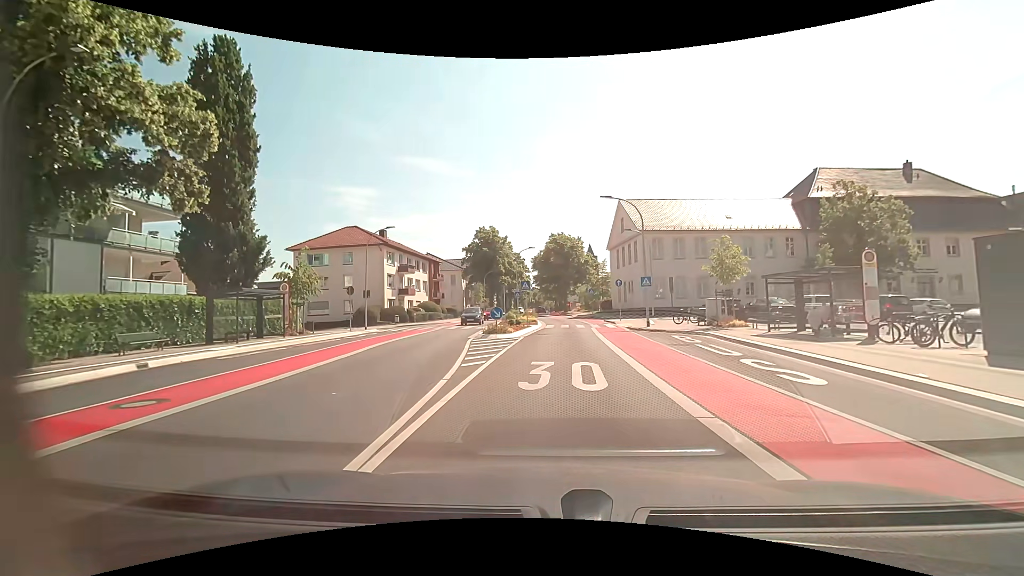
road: unclassified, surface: asphalt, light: Day
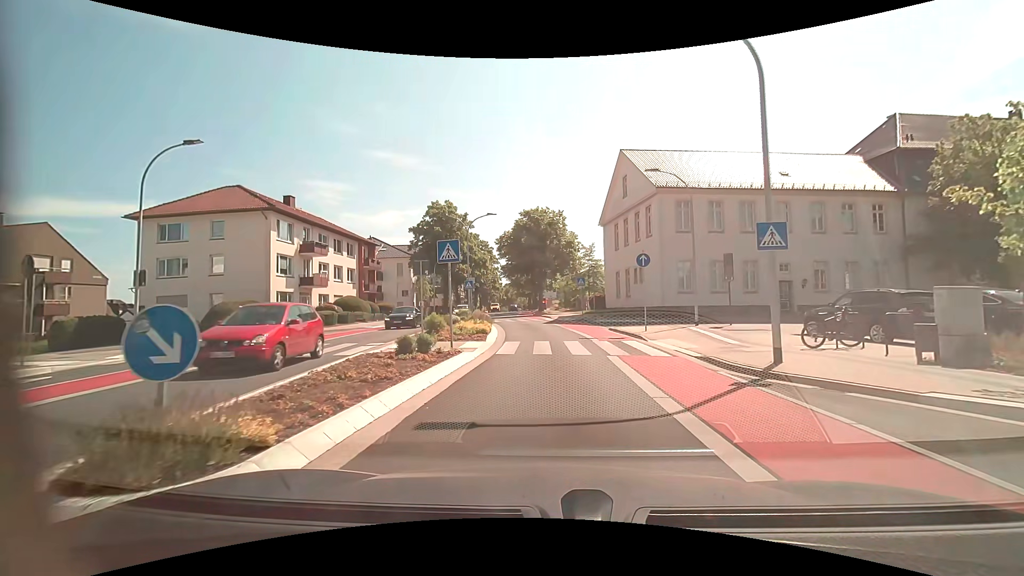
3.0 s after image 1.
(+0.4, +18.6) m; +2°
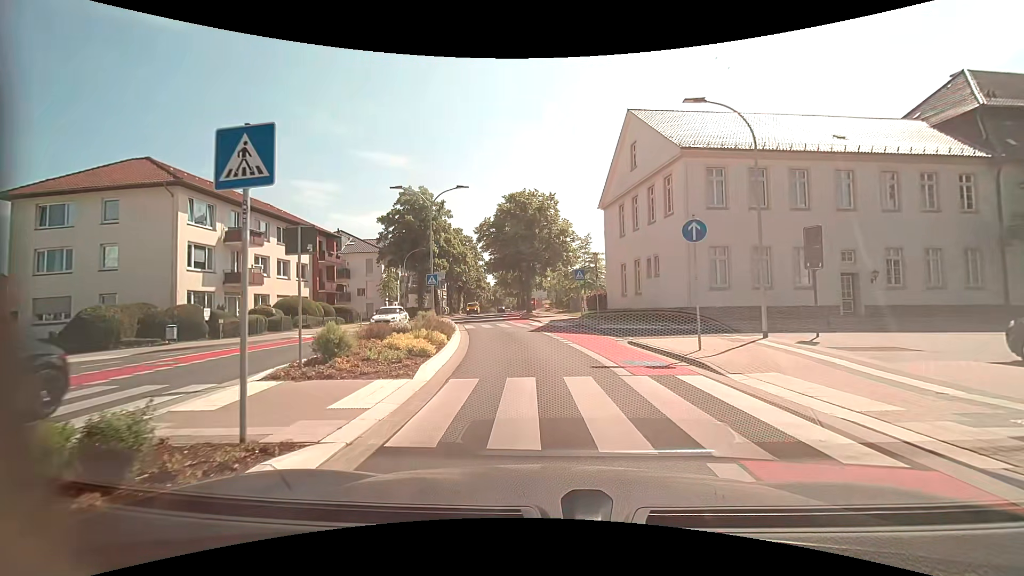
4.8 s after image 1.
(+0.2, +8.4) m; +2°
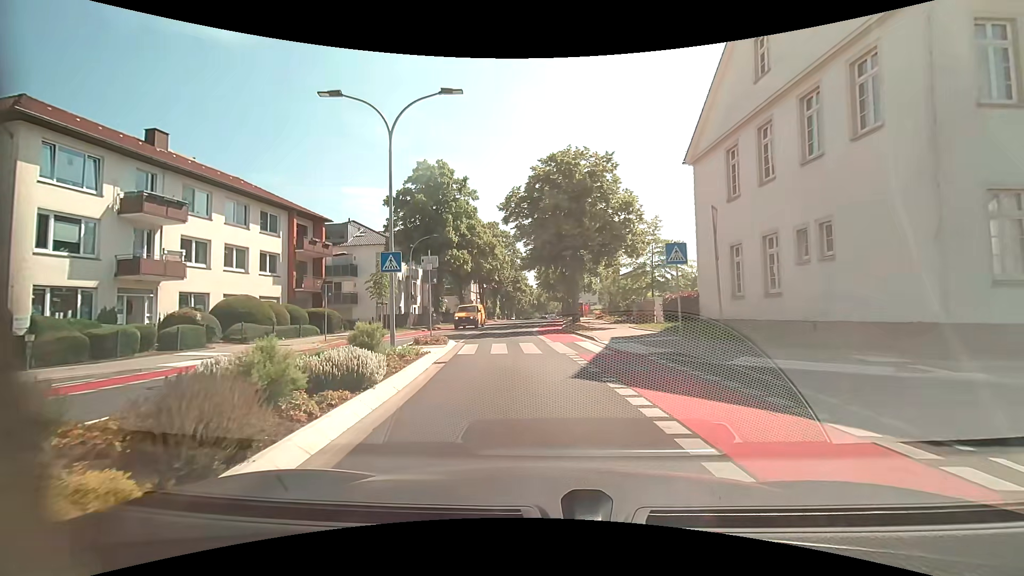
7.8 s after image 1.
(-0.2, +13.1) m; -4°
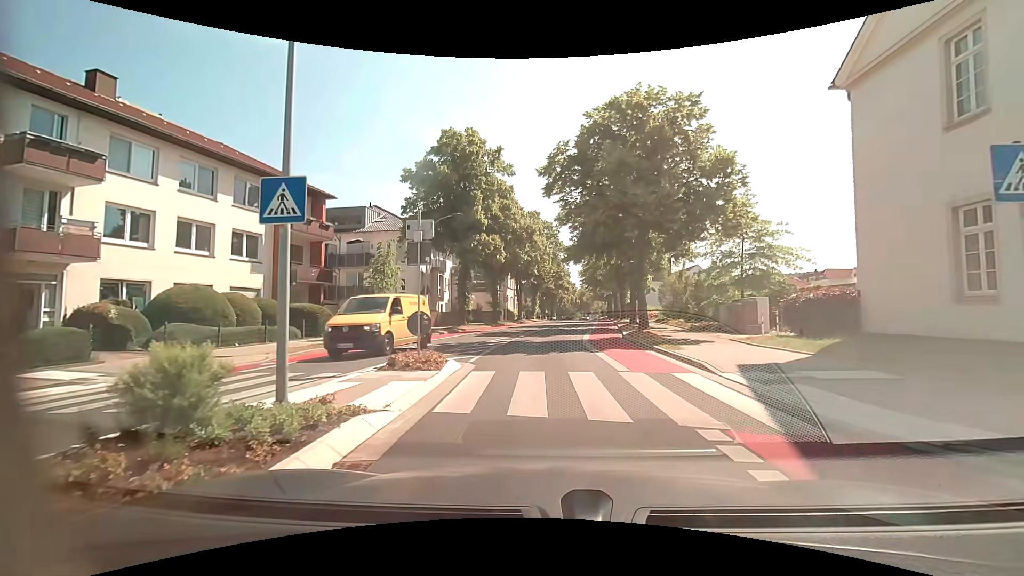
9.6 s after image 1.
(-0.6, +8.2) m; -6°
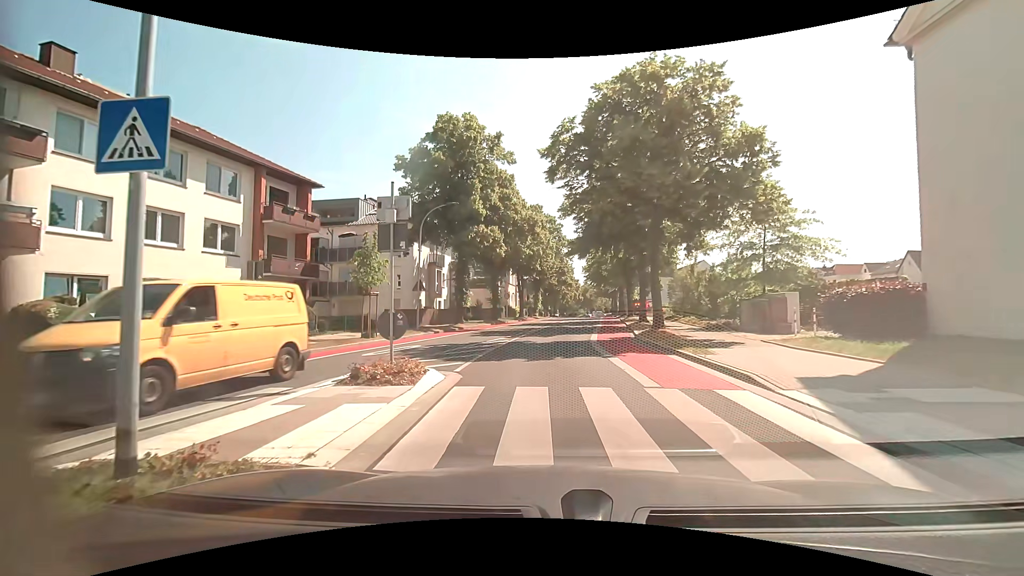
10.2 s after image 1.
(0.0, +2.3) m; 0°
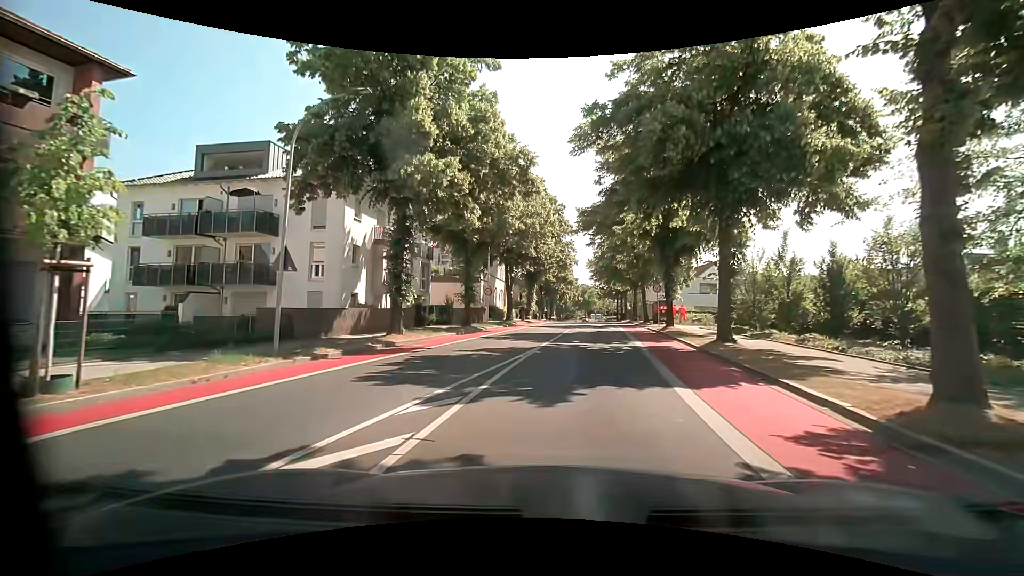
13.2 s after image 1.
(-0.1, +15.1) m; 0°
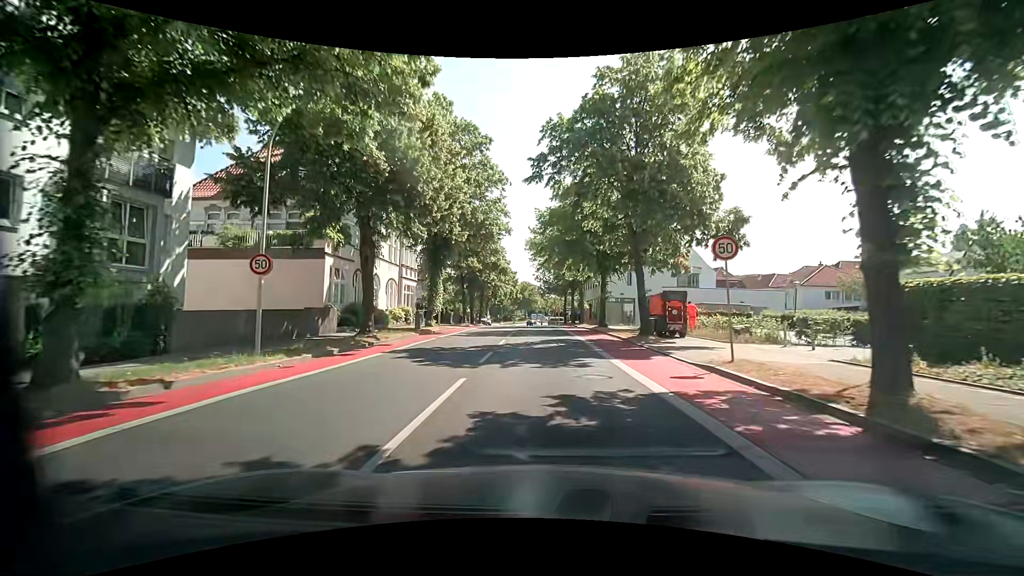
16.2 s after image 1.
(+2.2, +23.4) m; +8°
(0, +10) (0, +20) (-1, +30) (-1, +40) (-1, +50) (-1, +60) (-2, +70) (-2, +80) (-3, +90) (-4, +100) m
